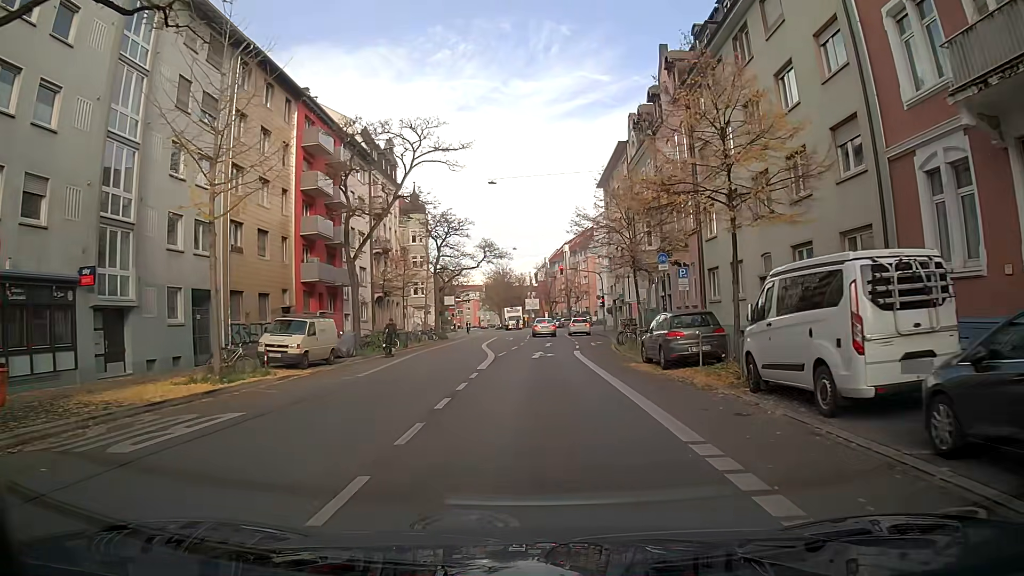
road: secondary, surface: asphalt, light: Day
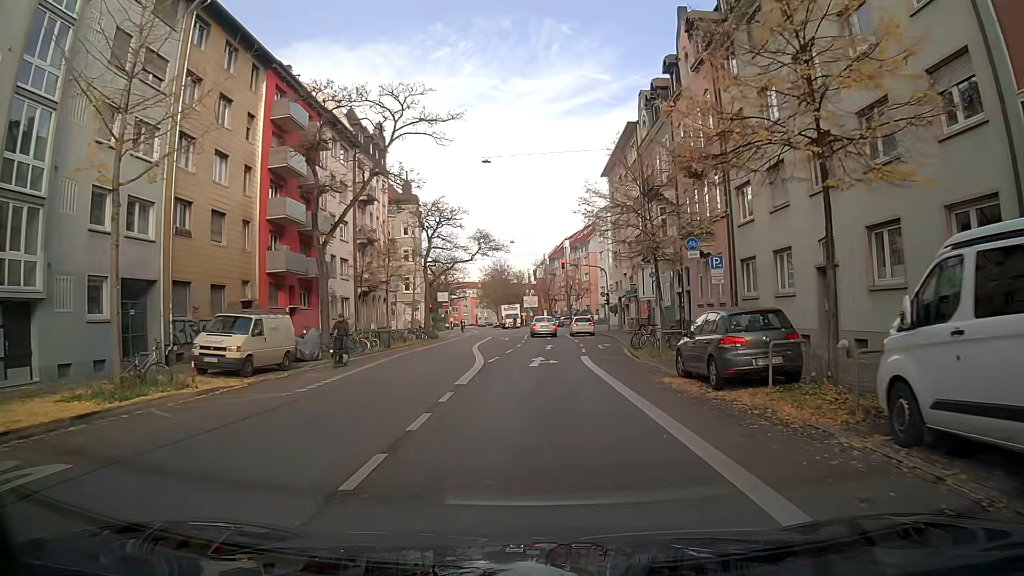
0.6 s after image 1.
(0.0, +5.0) m; 0°
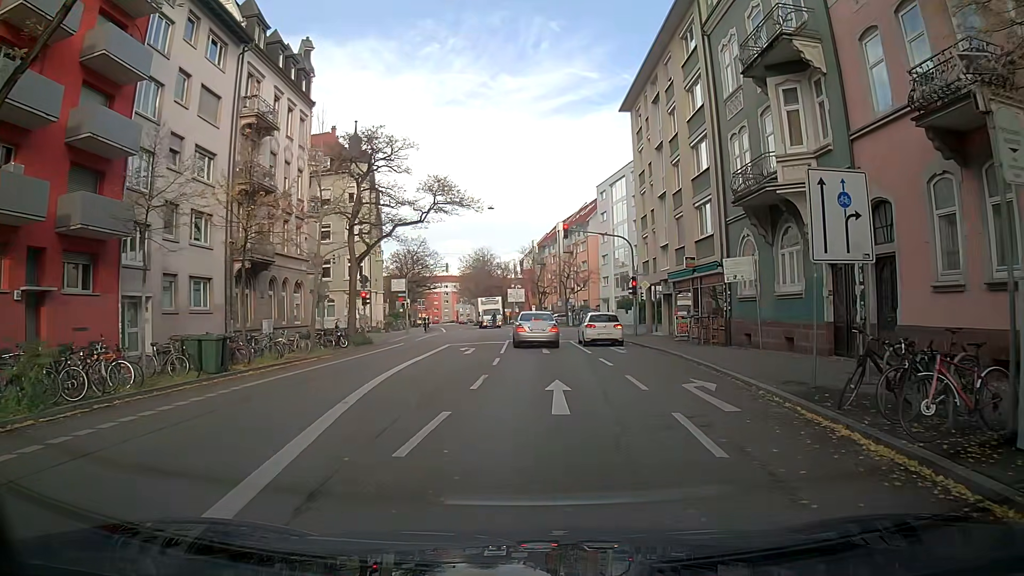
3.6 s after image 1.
(+0.2, +20.6) m; +1°
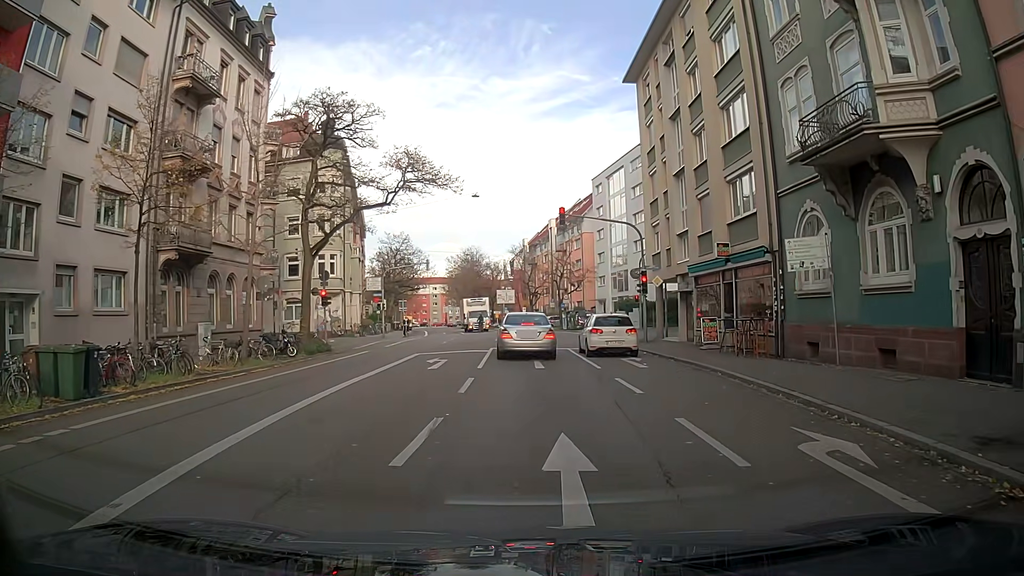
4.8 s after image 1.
(0.0, +6.3) m; 0°
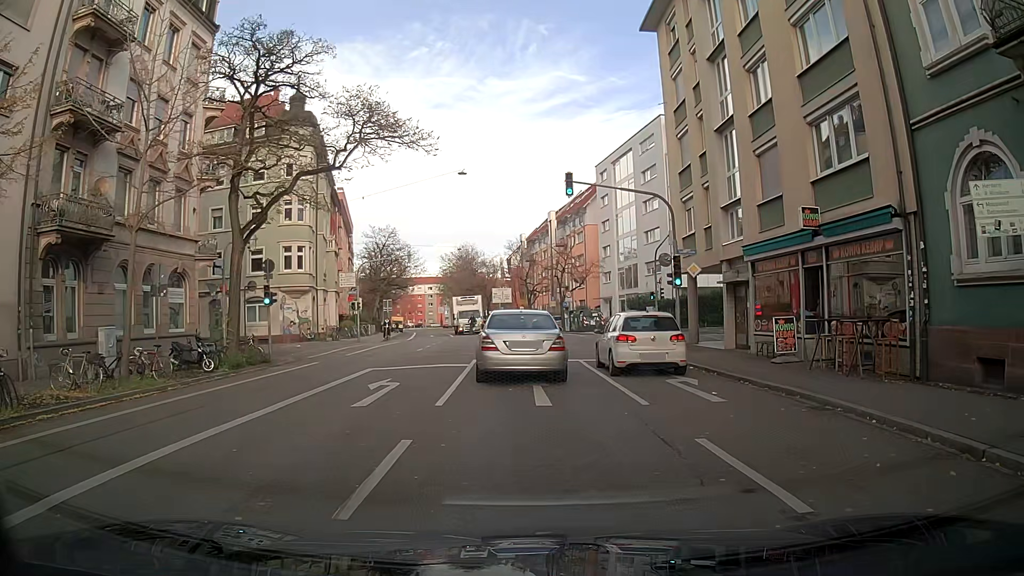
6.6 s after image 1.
(0.0, +7.5) m; 0°
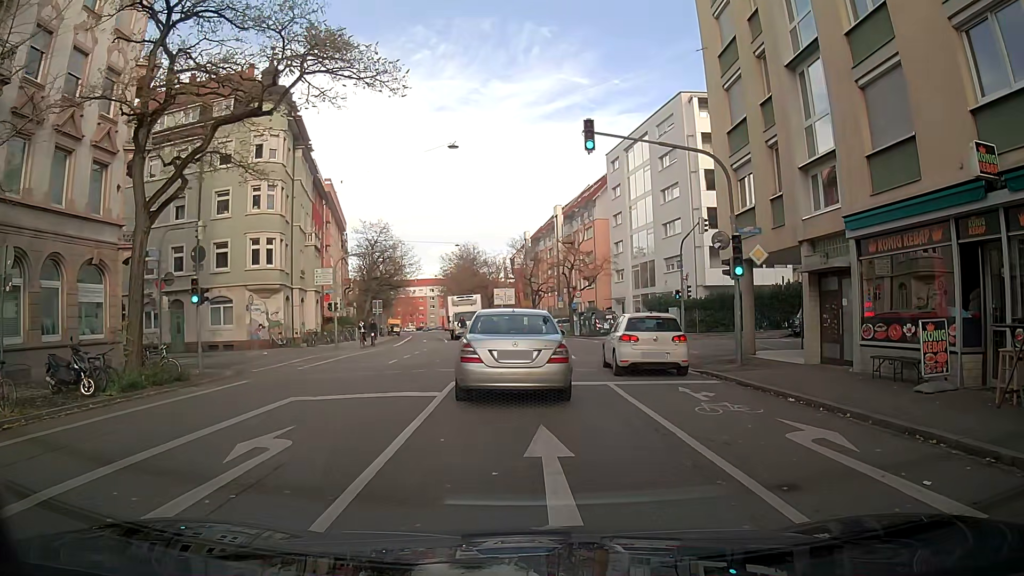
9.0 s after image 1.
(0.0, +6.6) m; -1°
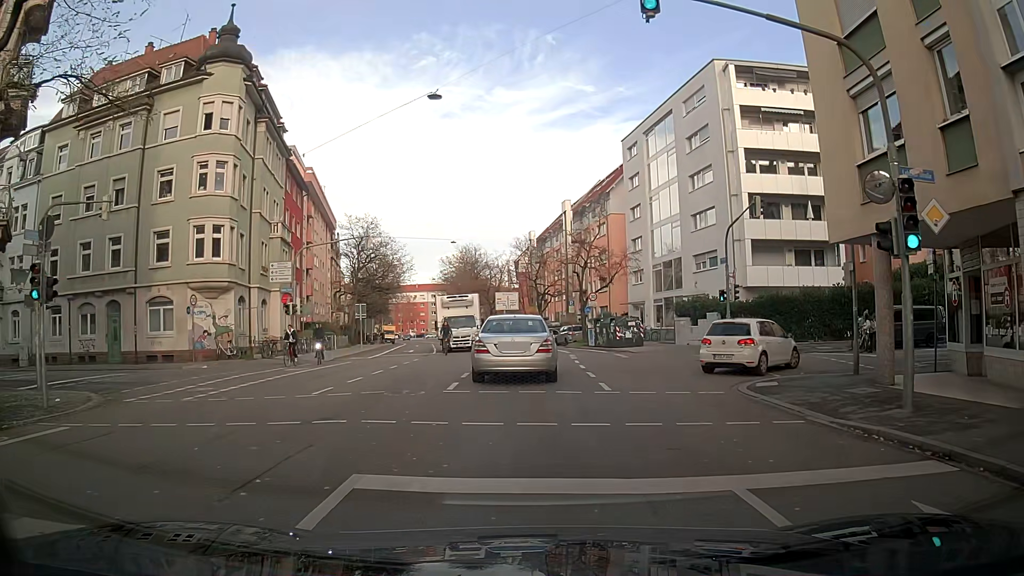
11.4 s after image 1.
(-0.1, +8.7) m; 0°
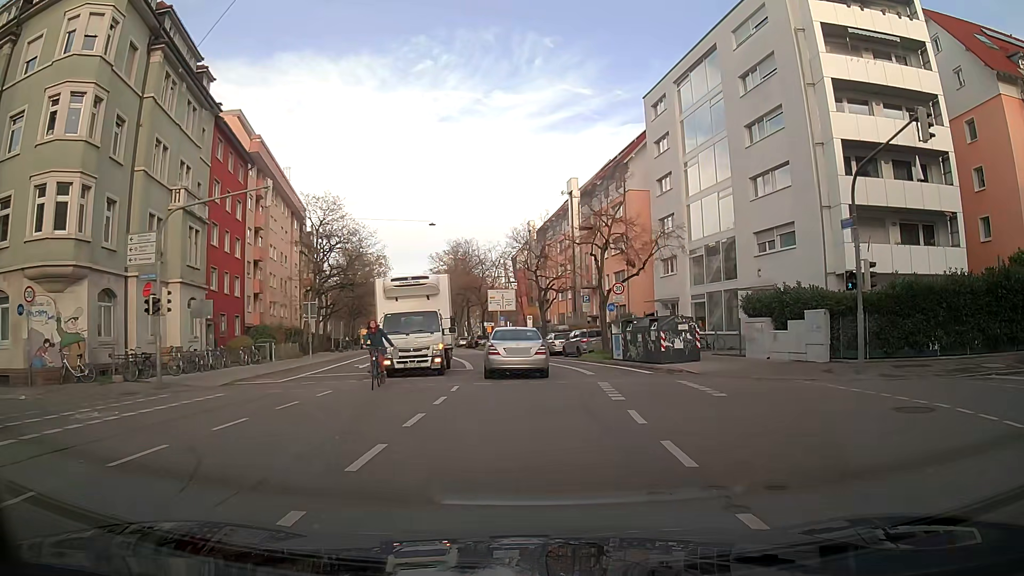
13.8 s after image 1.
(+0.2, +13.6) m; +1°
(0, +10) (-1, +20) (-2, +30) (-4, +40) (-6, +50) (-8, +59) (-10, +69) (-13, +79) (-15, +88) (-17, +98) m
